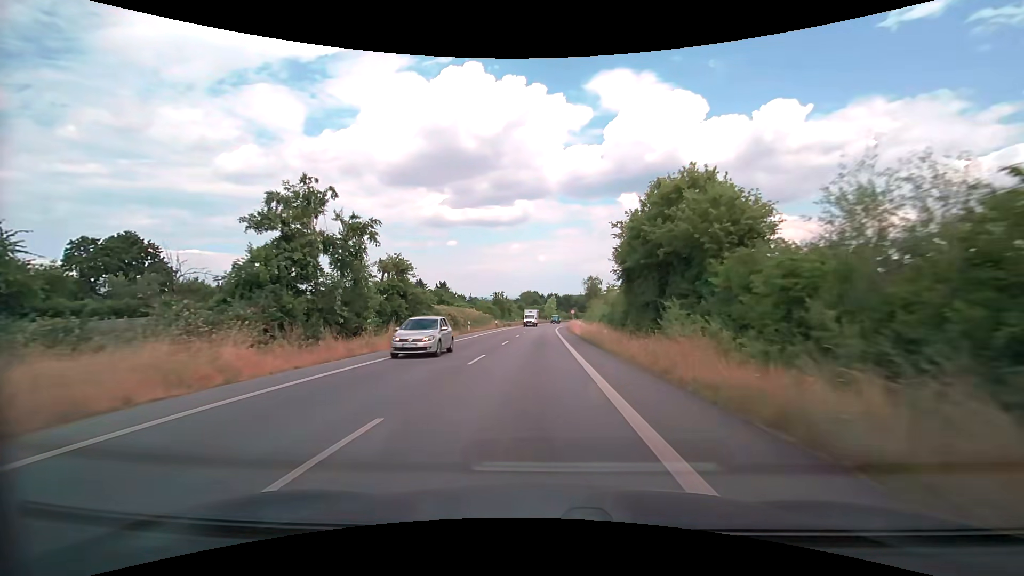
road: secondary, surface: asphalt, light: Day
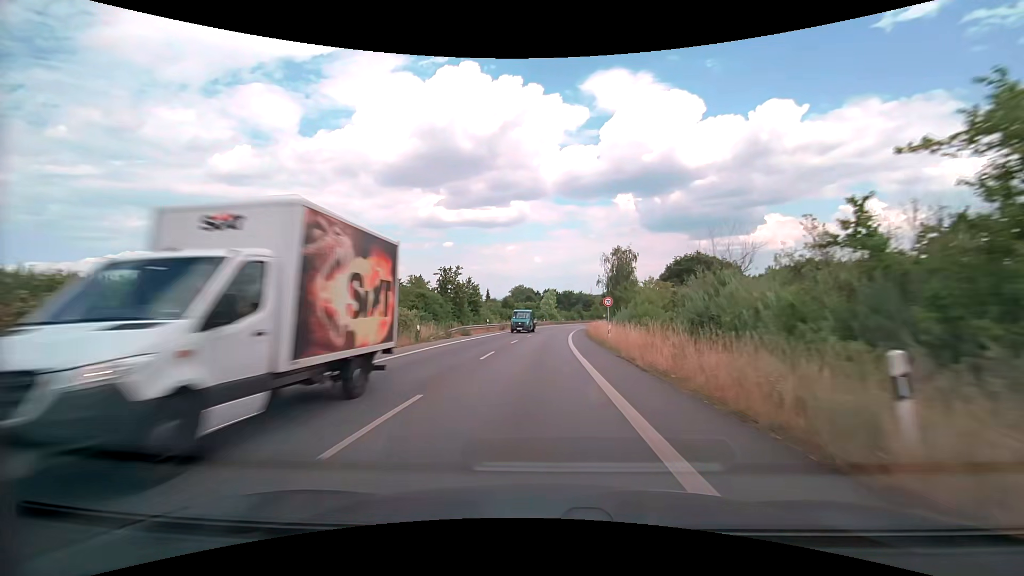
(+0.5, +45.9) m; +1°
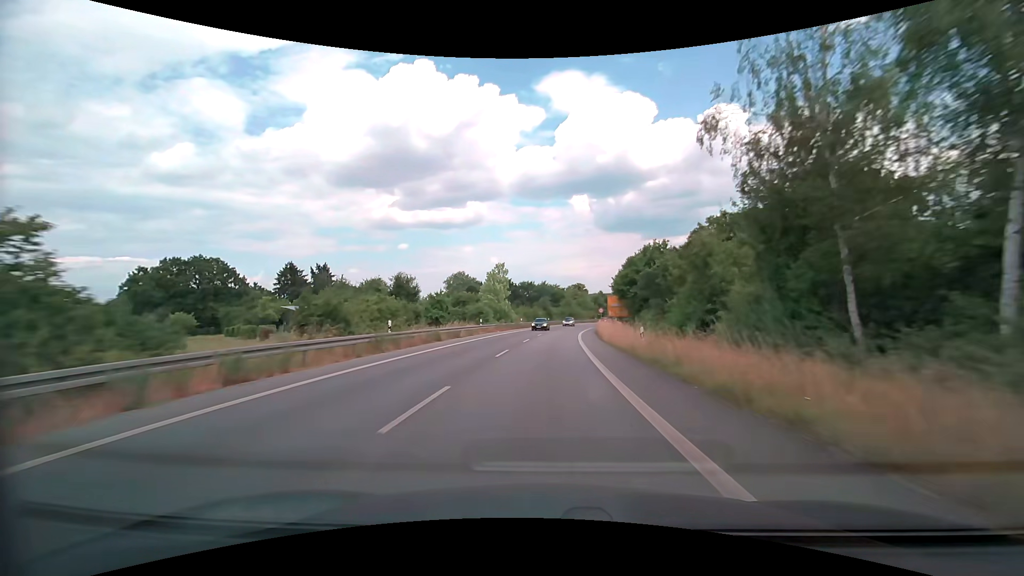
(+1.8, +59.1) m; +5°
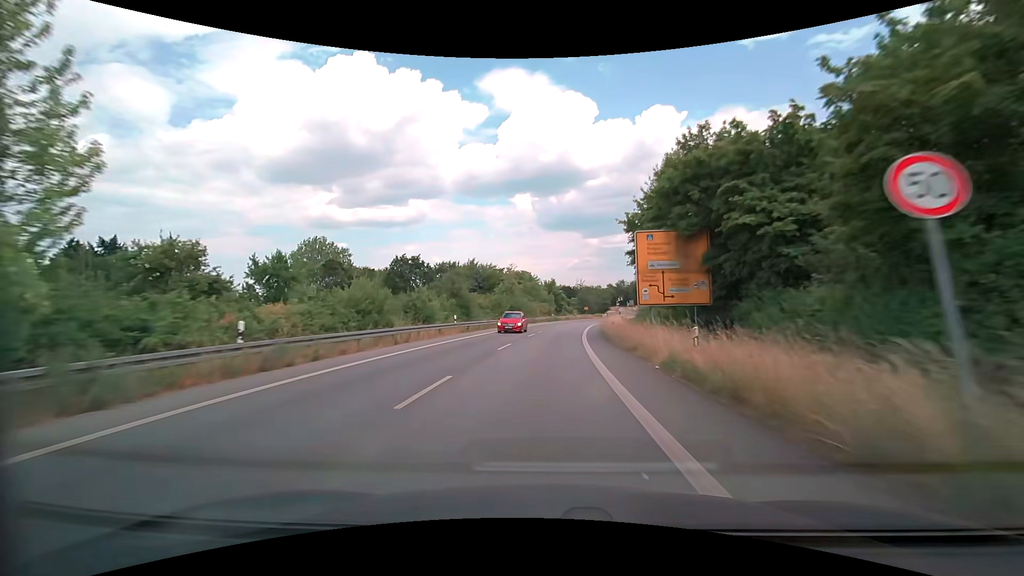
(+3.2, +58.1) m; +6°
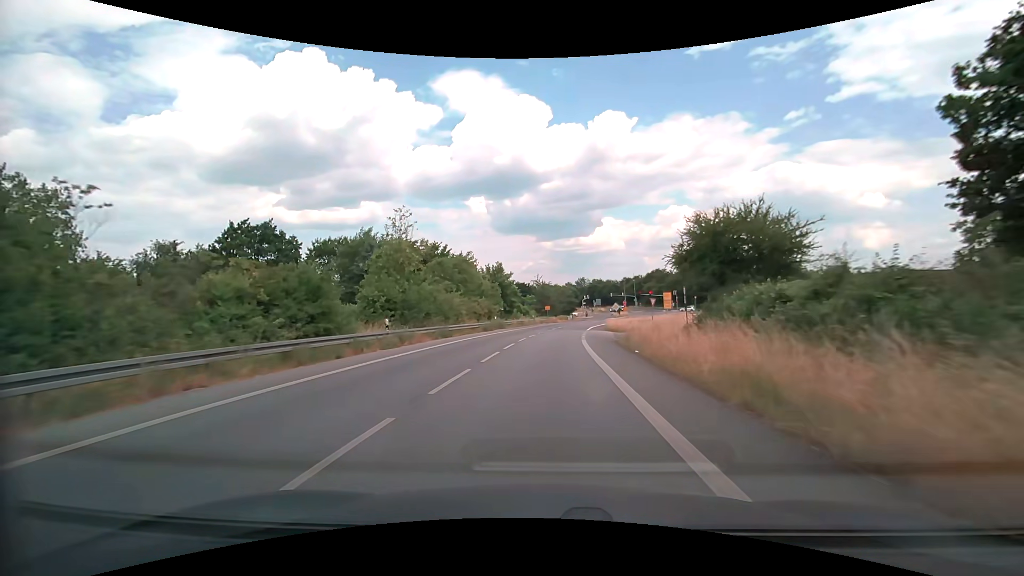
(+2.0, +39.8) m; +6°
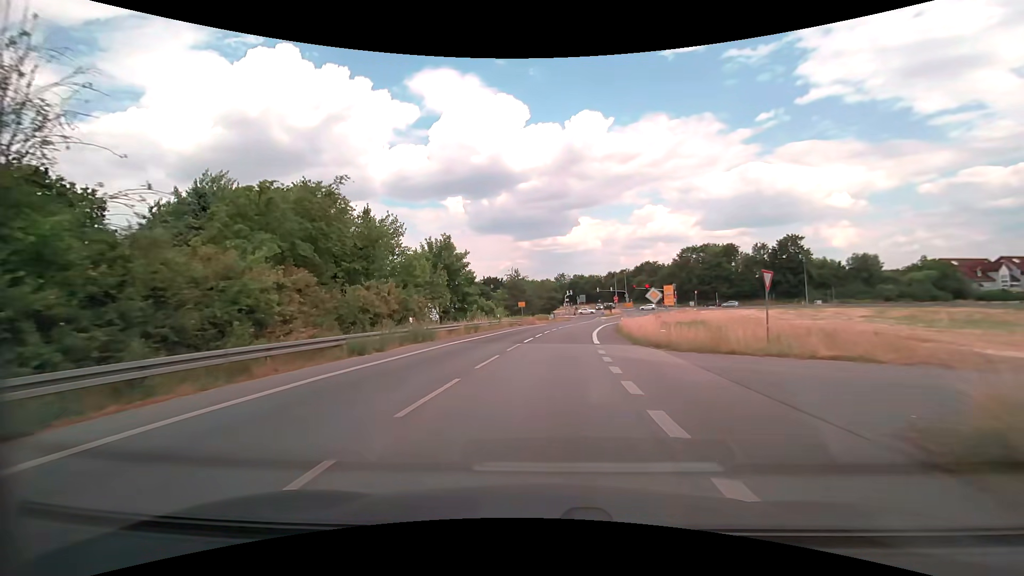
(+0.6, +25.4) m; +3°
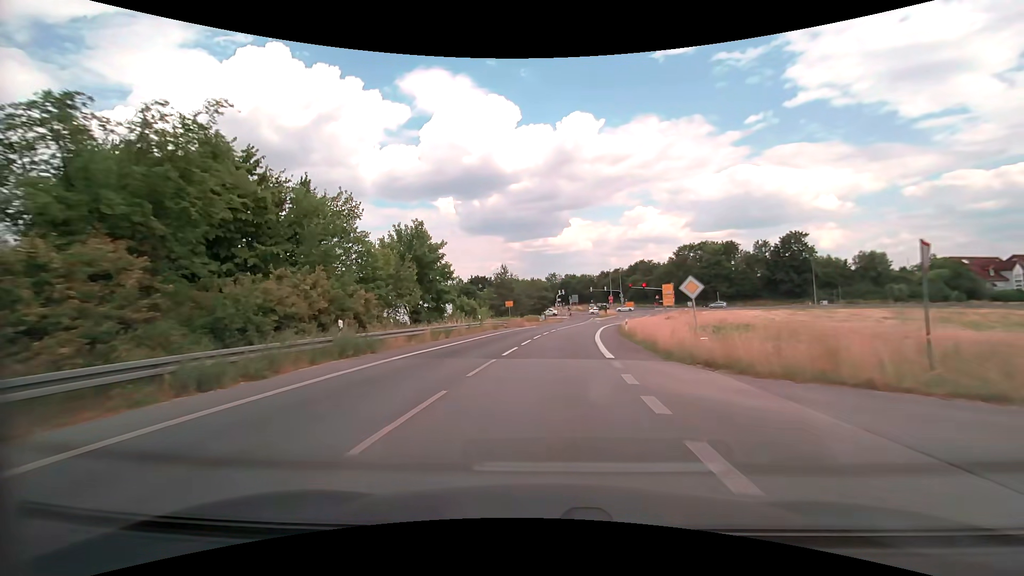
(+0.1, +7.6) m; +1°
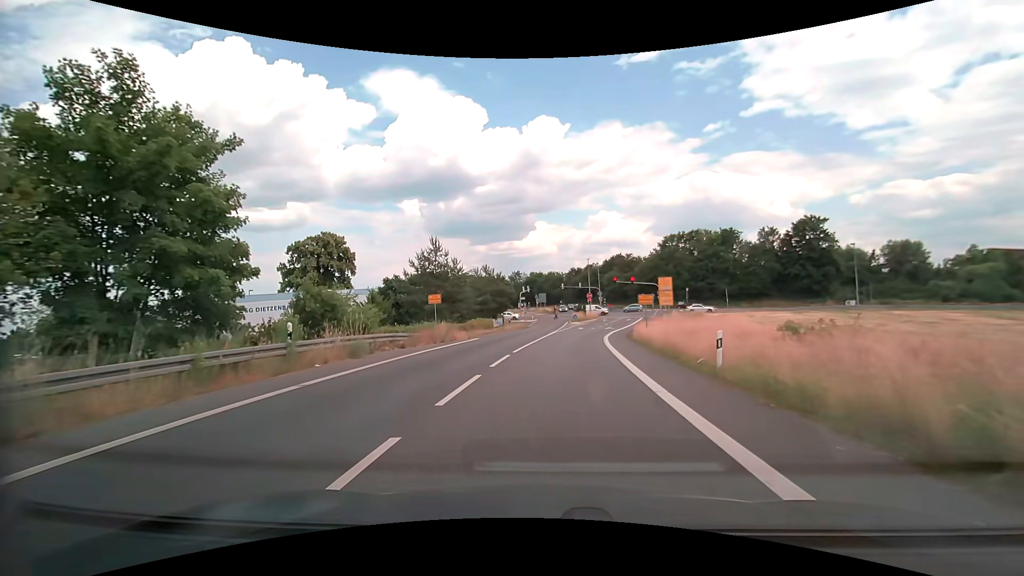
(+0.9, +26.3) m; +4°
(0, +10) (+1, +20) (+2, +30) (+3, +40) (+6, +50) (+8, +59) (+11, +69) (+13, +79) (+15, +88) (+17, +98) m
